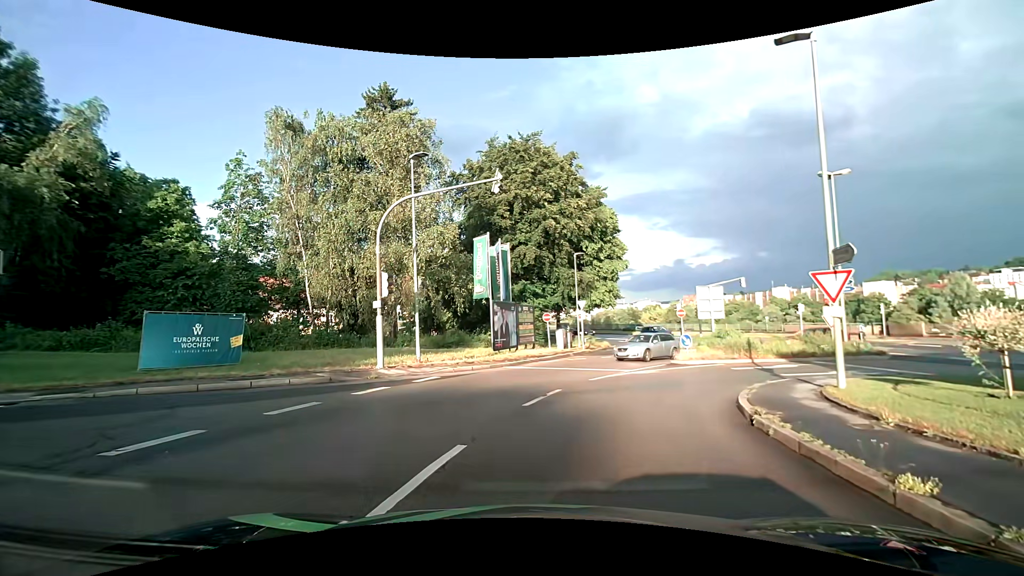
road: tertiary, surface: asphalt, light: Day
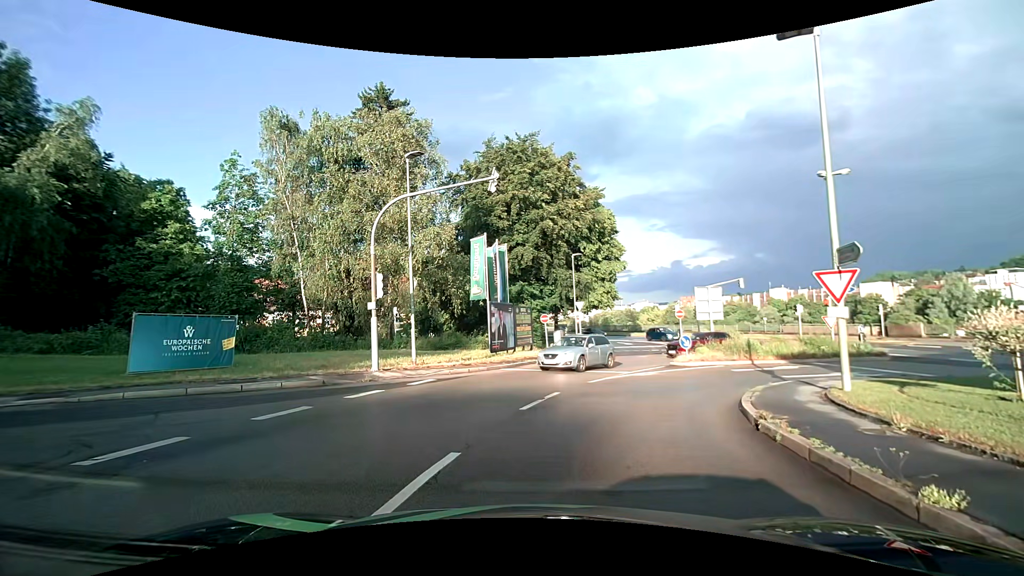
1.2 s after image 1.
(0.0, +0.3) m; 0°
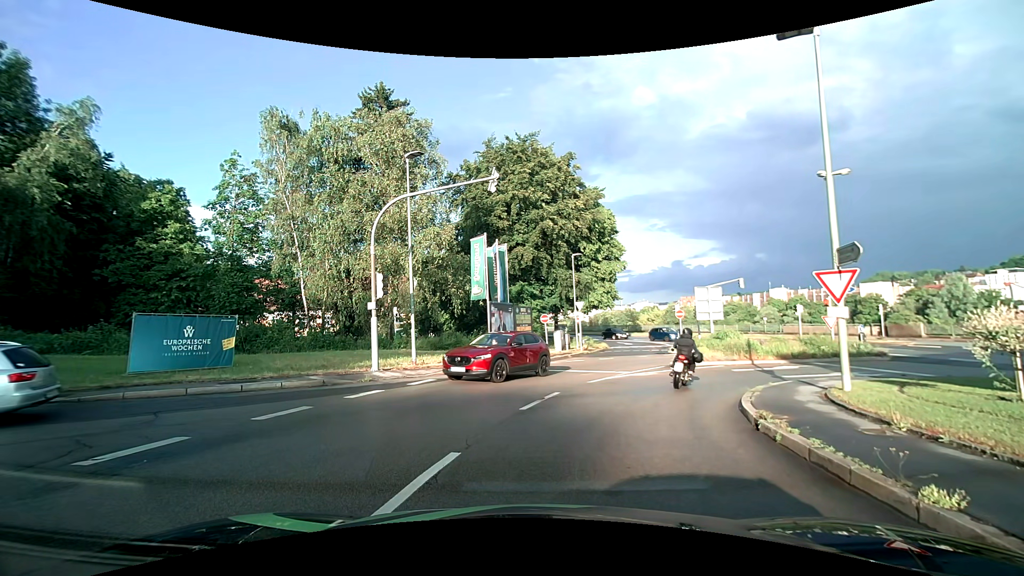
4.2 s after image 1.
(0.0, +0.1) m; 0°
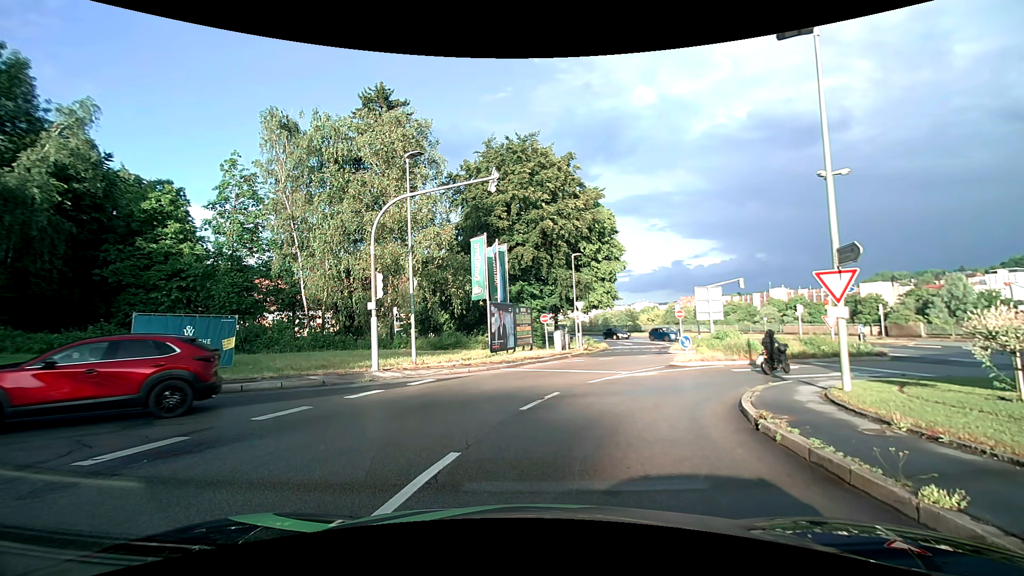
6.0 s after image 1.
(0.0, 0.0) m; 0°
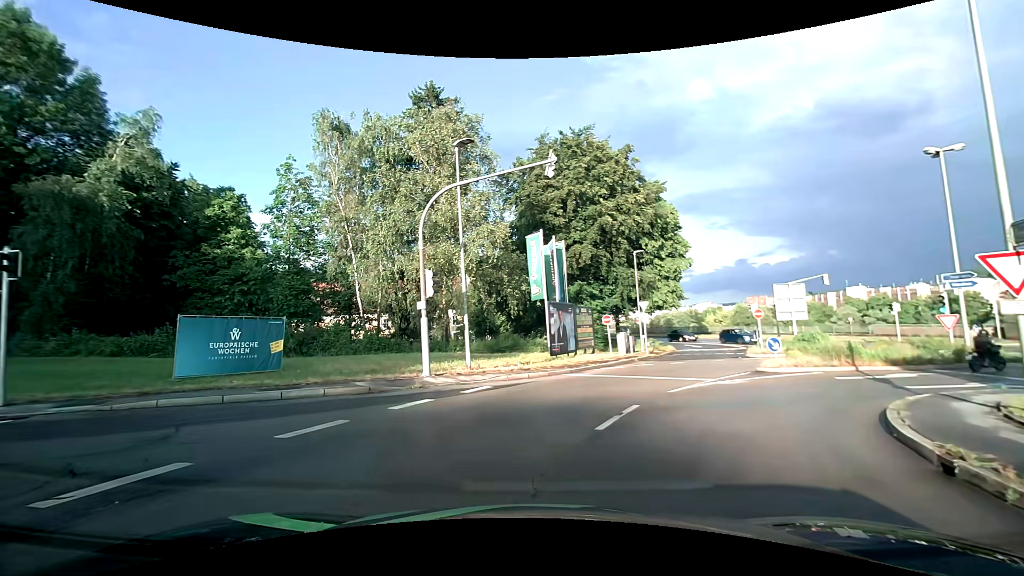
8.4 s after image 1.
(-0.1, +1.9) m; -8°
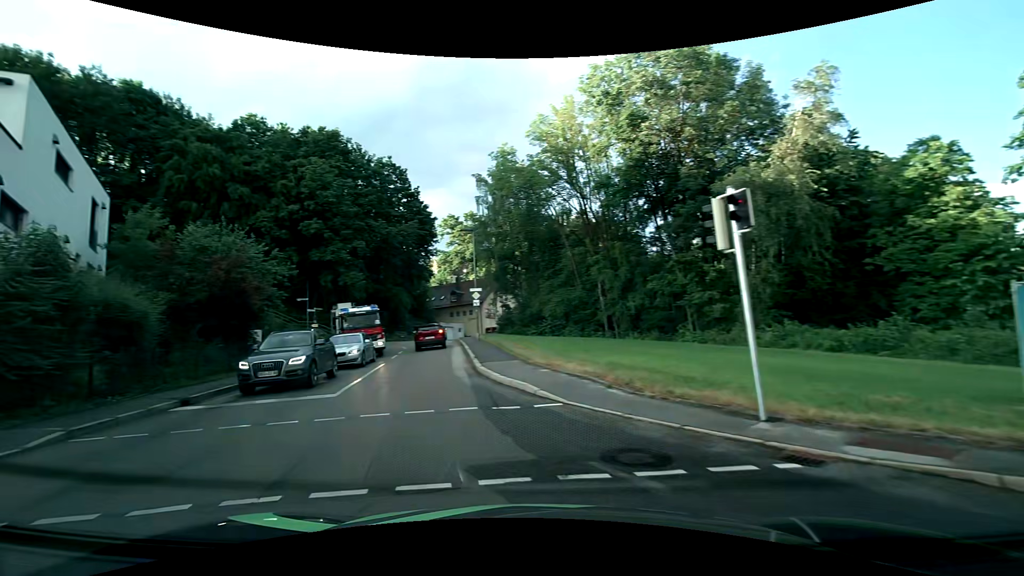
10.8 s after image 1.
(-4.5, +6.4) m; -67°
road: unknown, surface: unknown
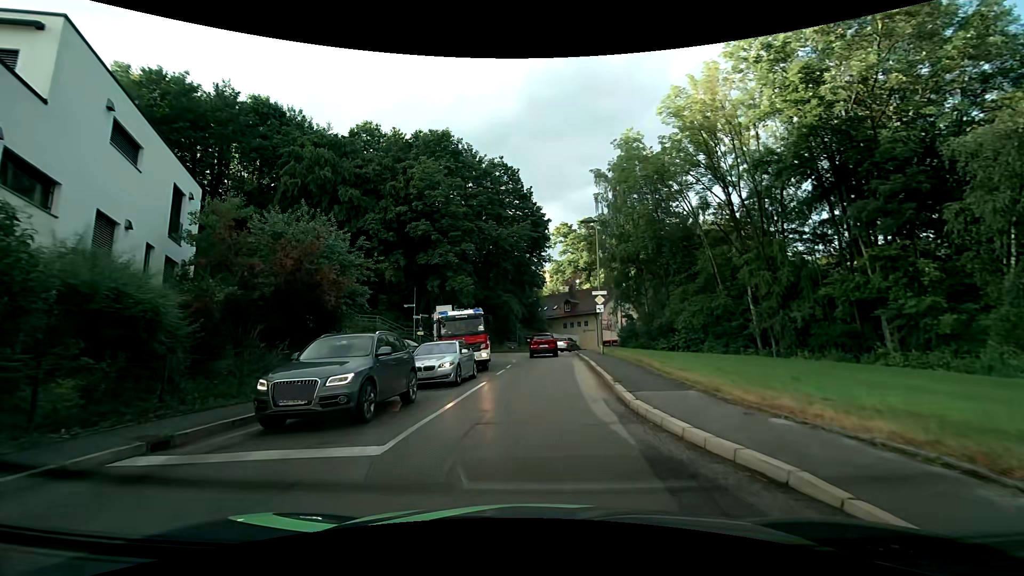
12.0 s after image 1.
(-1.2, +5.9) m; -14°
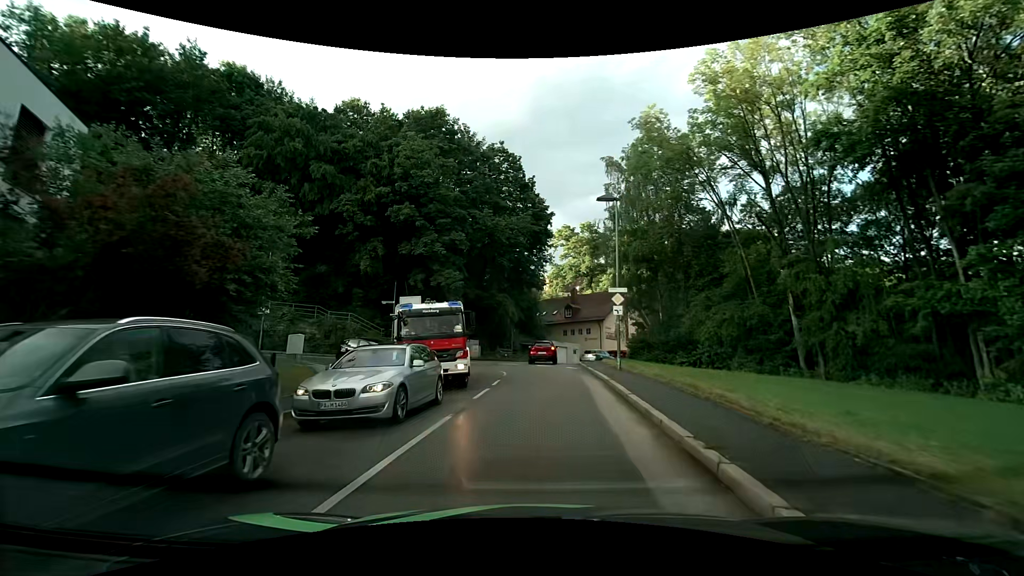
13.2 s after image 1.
(0.0, +6.6) m; 0°
(0, +10) (+1, +20) (-2, +30) (-10, +33) (-20, +31) (-30, +28) (-39, +25) (-49, +22) (-58, +19) (-68, +16) m
